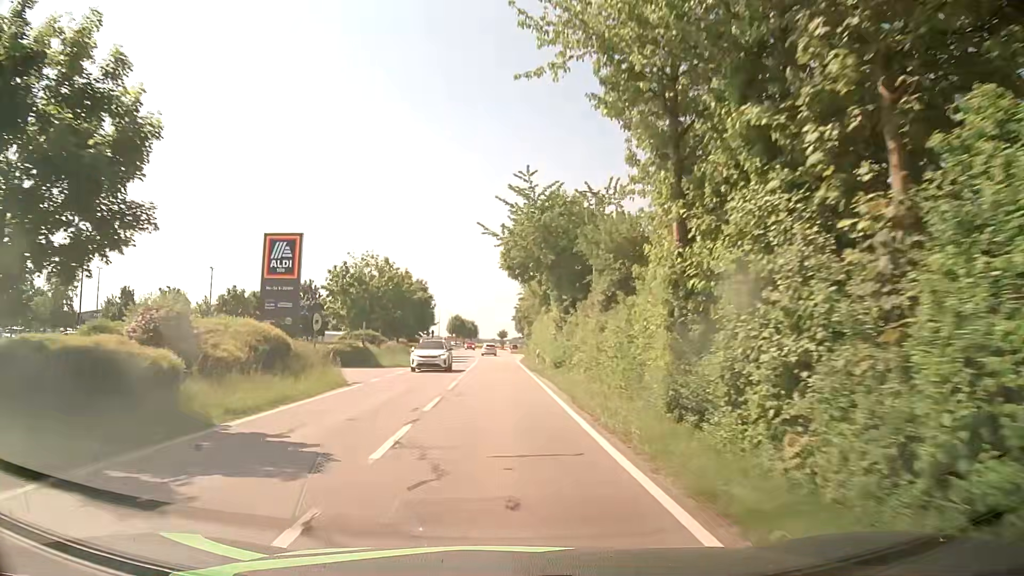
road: tertiary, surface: asphalt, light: Day
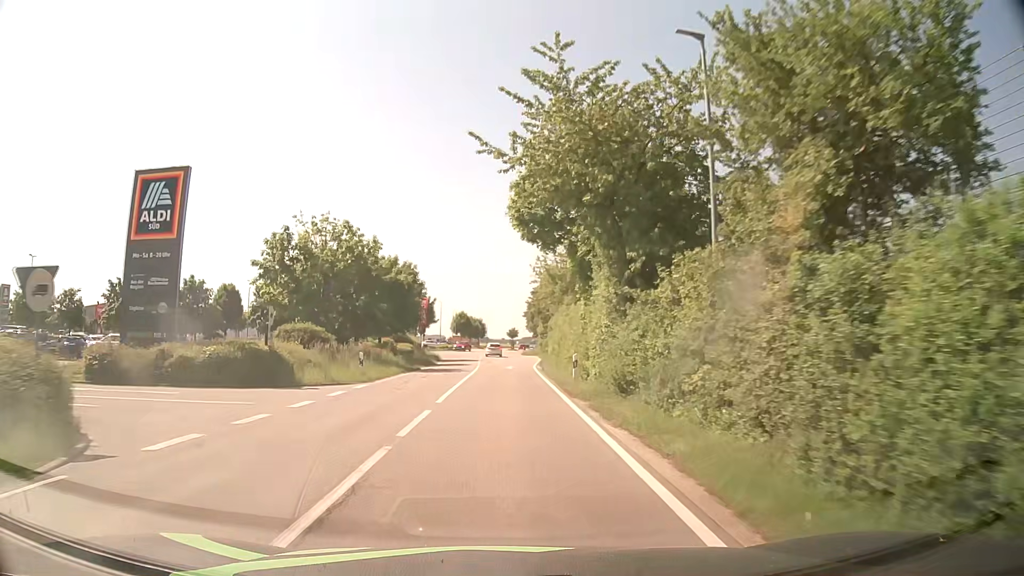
(+0.1, +15.9) m; 0°
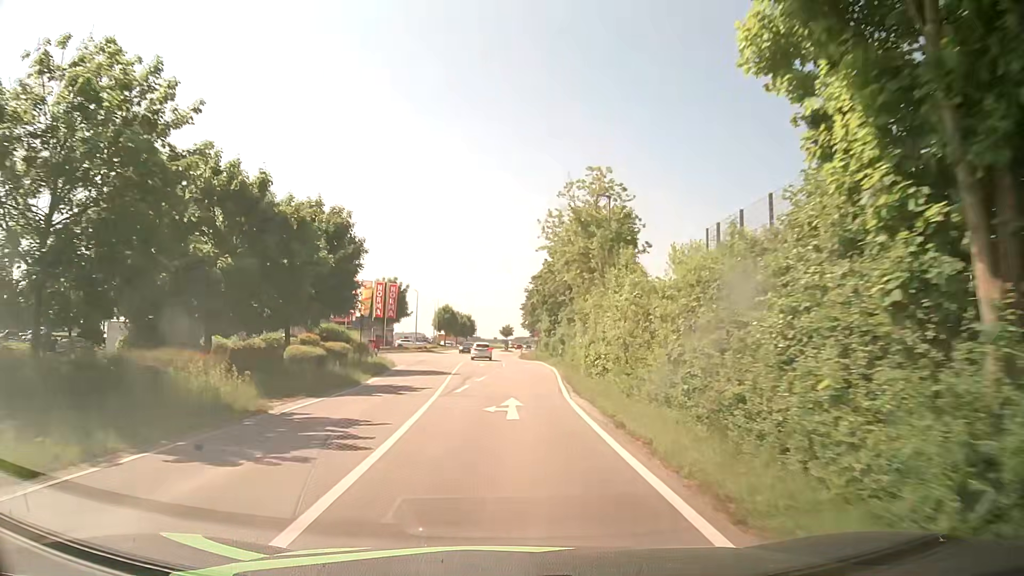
(-0.4, +23.9) m; 0°
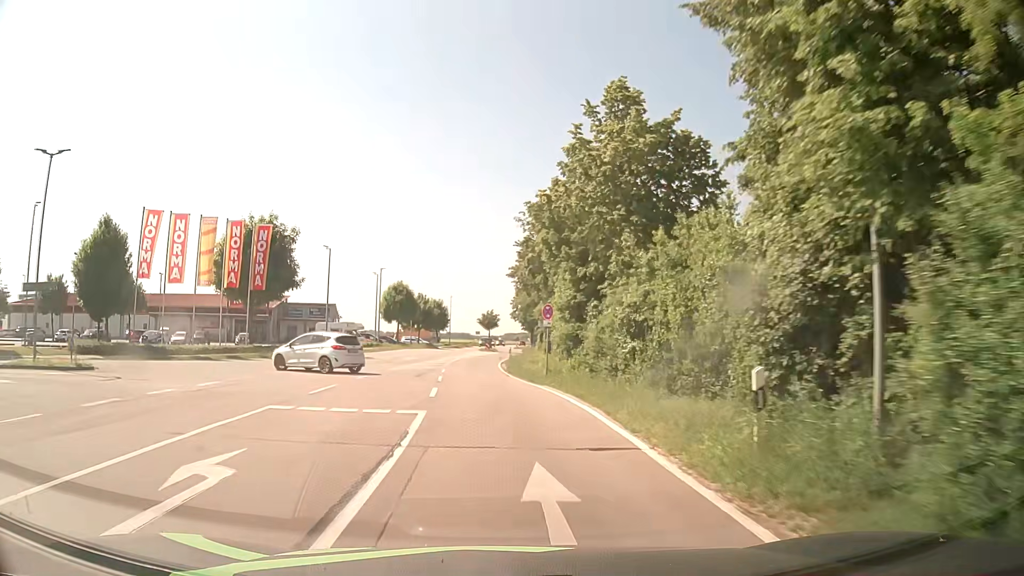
(+1.1, +39.8) m; +1°
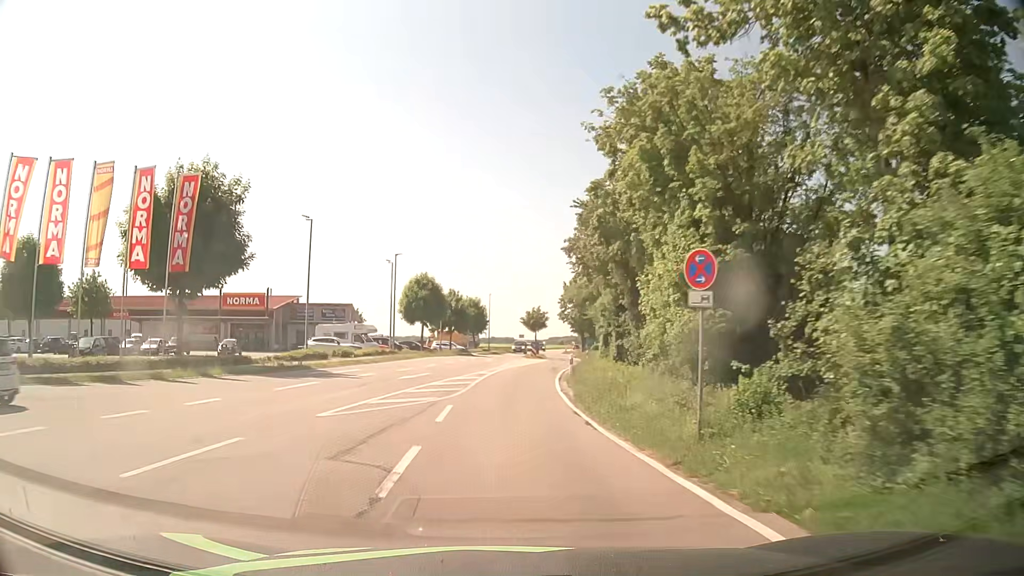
(-0.6, +15.8) m; -4°
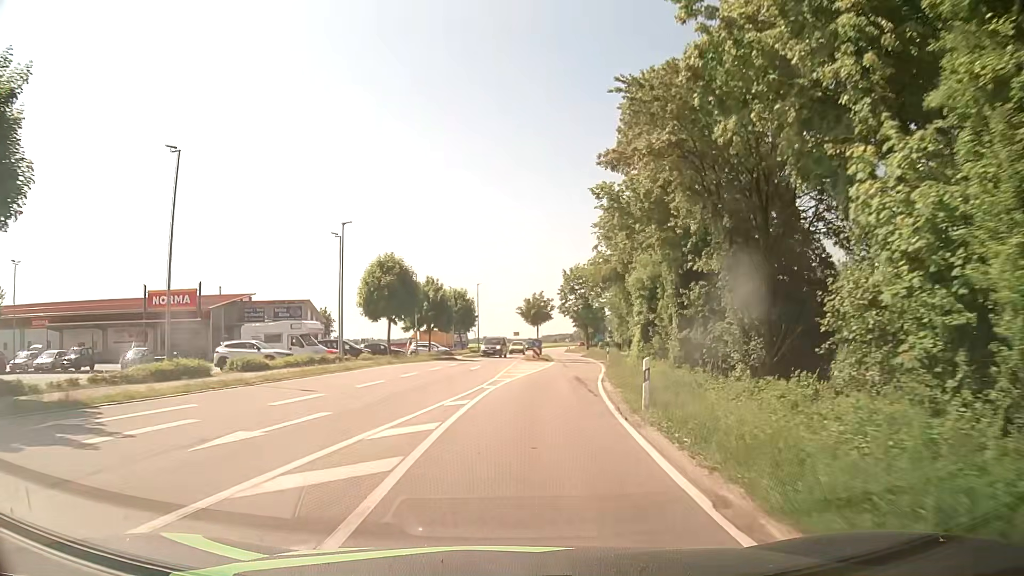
(-0.2, +15.9) m; 0°
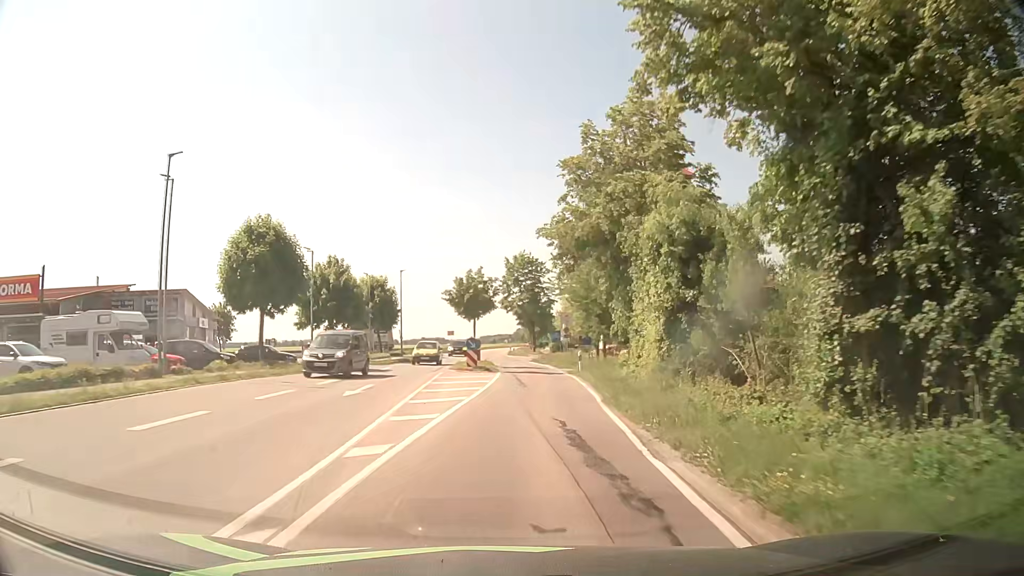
(+0.7, +15.9) m; +6°
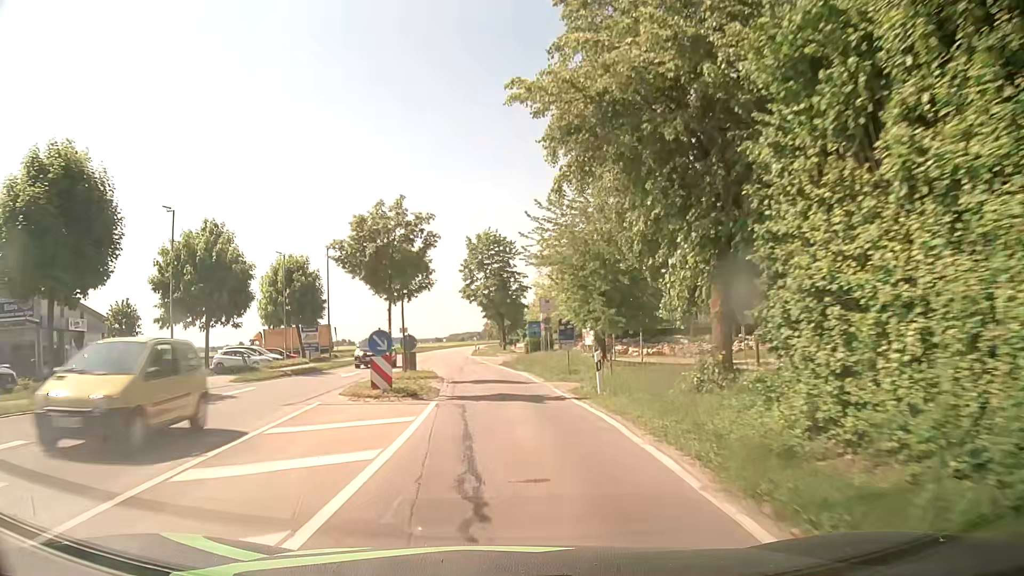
(+0.4, +15.9) m; +3°
(0, +10) (-1, +20) (-1, +30) (-3, +40) (-4, +50) (-5, +60) (-6, +70) (-7, +80) (-7, +90) (-7, +100) m
